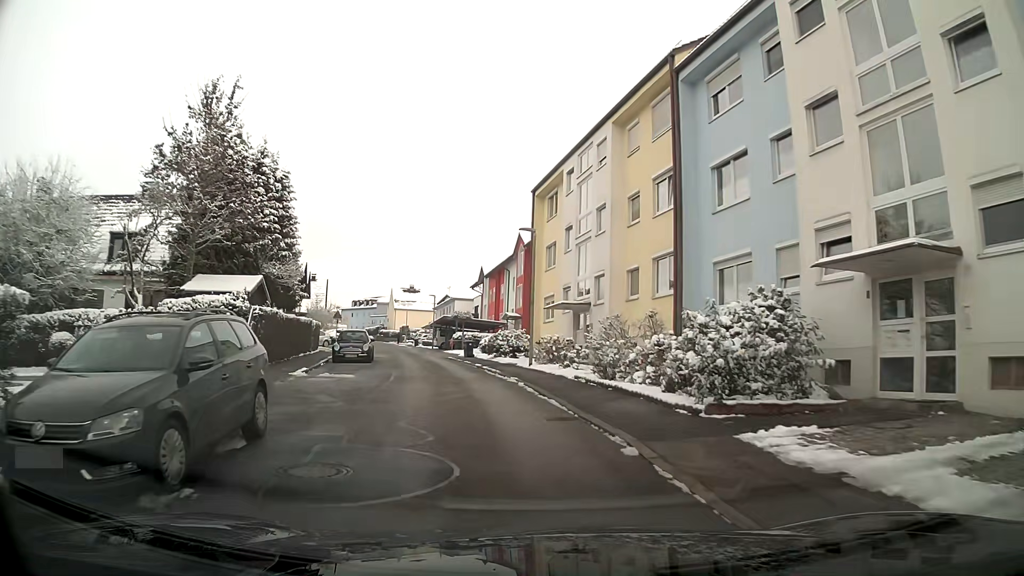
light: Day
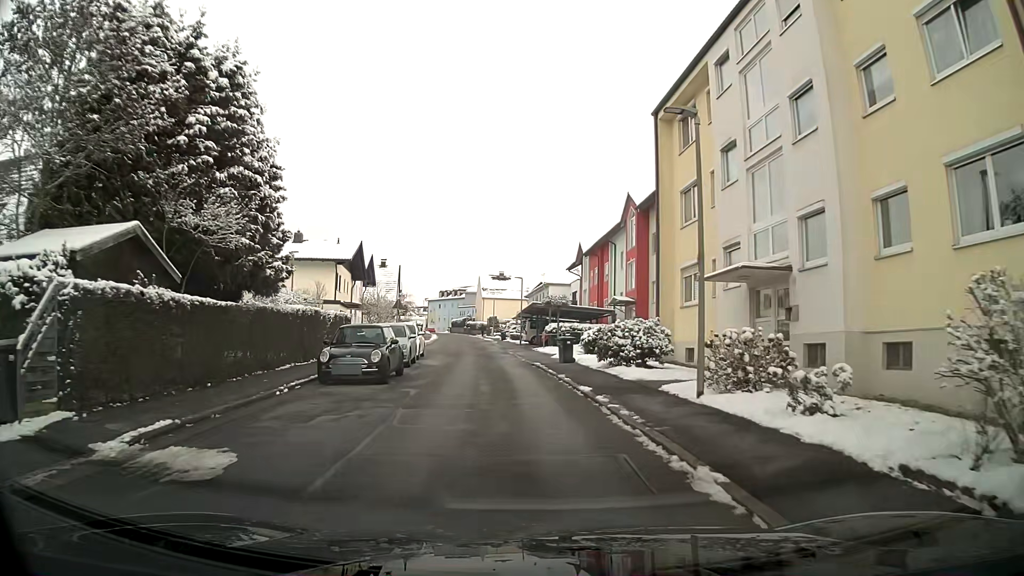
(-1.1, +13.0) m; -8°
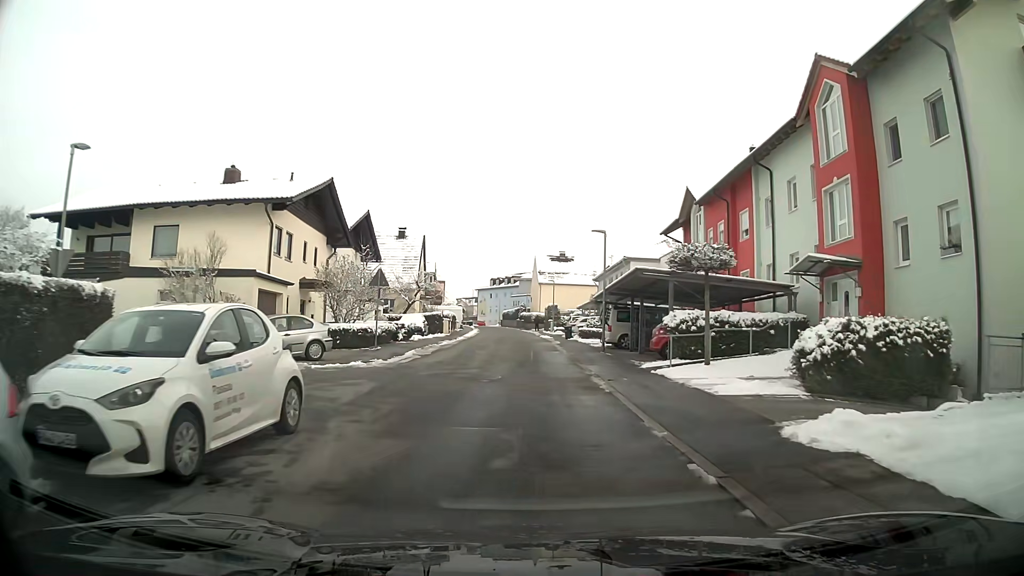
(-0.8, +22.4) m; -3°
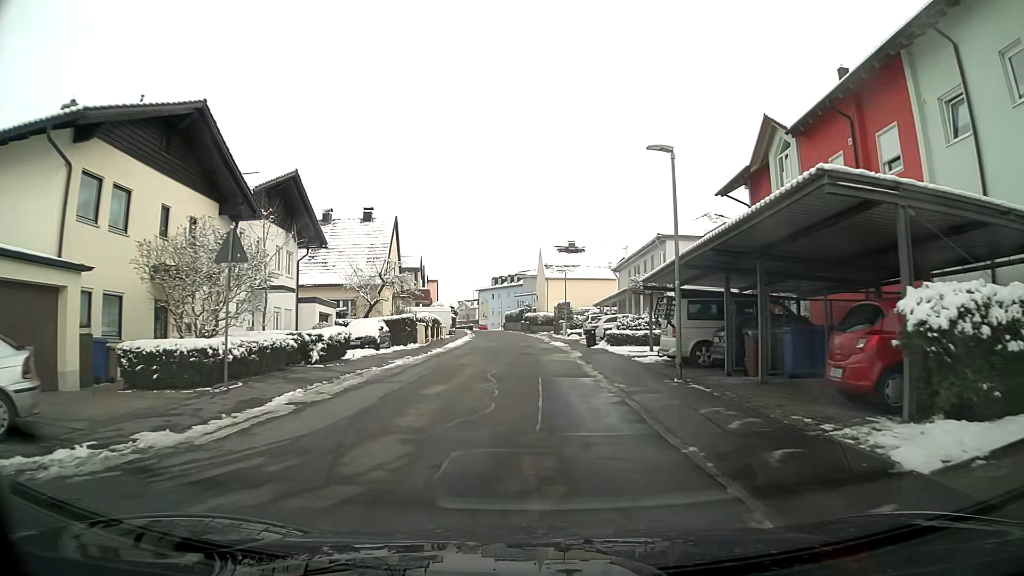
(-0.1, +13.9) m; -1°
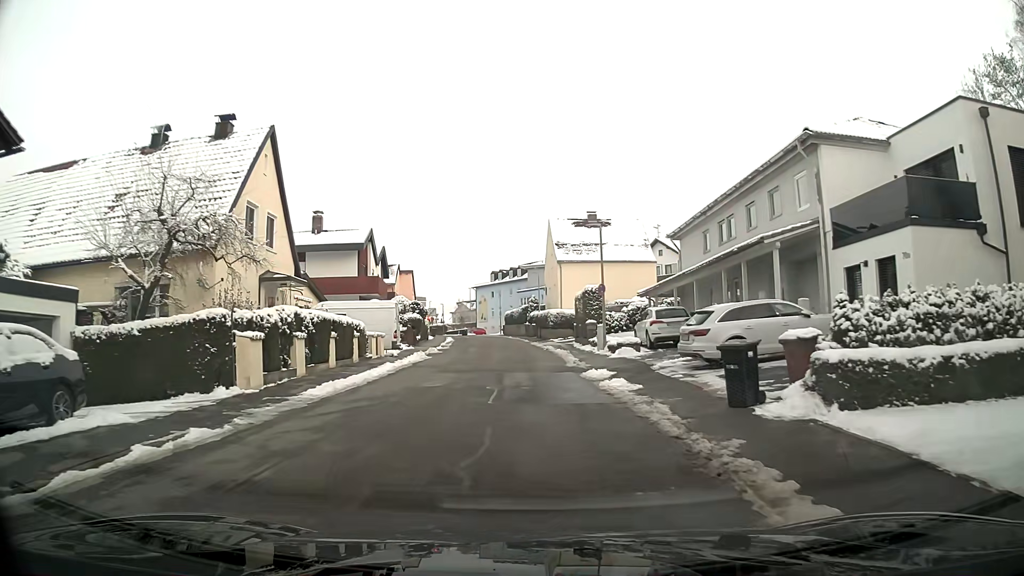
(-0.1, +23.8) m; -1°
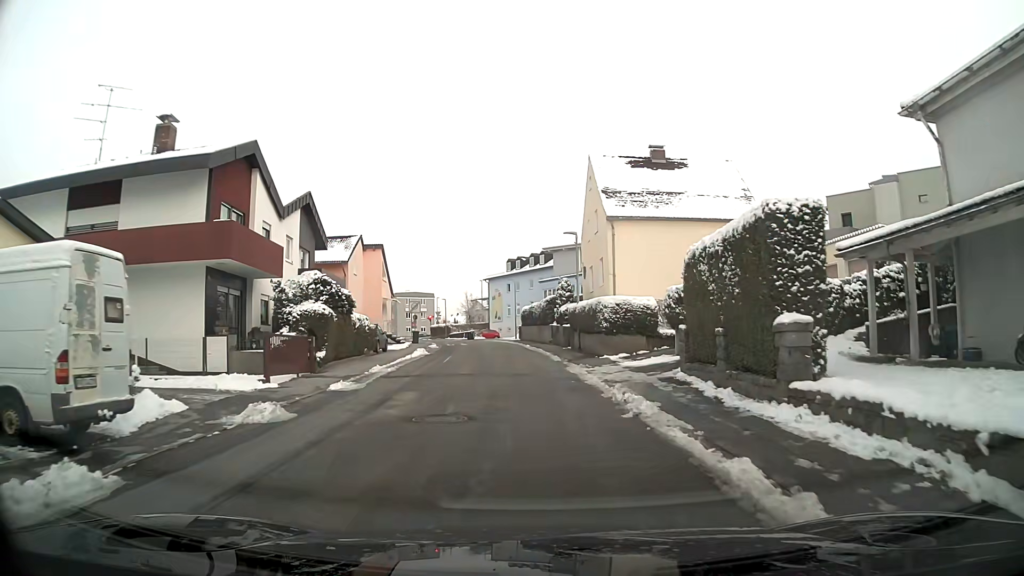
(-0.4, +23.8) m; -2°
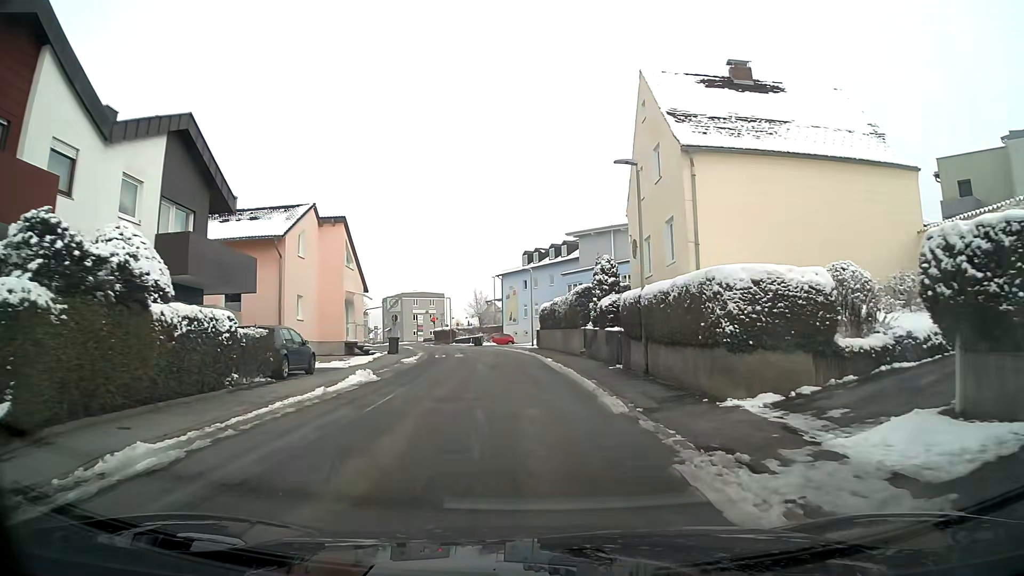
(-0.2, +13.9) m; -1°
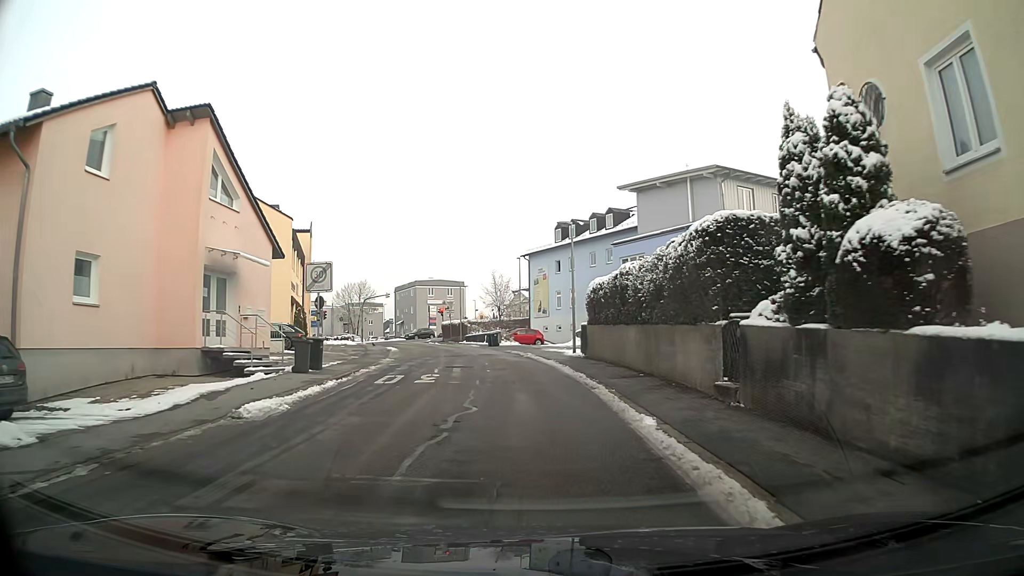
(-0.5, +17.9) m; -3°
(0, +10) (0, +20) (-2, +30) (-3, +40) (-6, +49) (-9, +59) (-12, +68) (-7, +76) (+2, +81) (+11, +80) m
